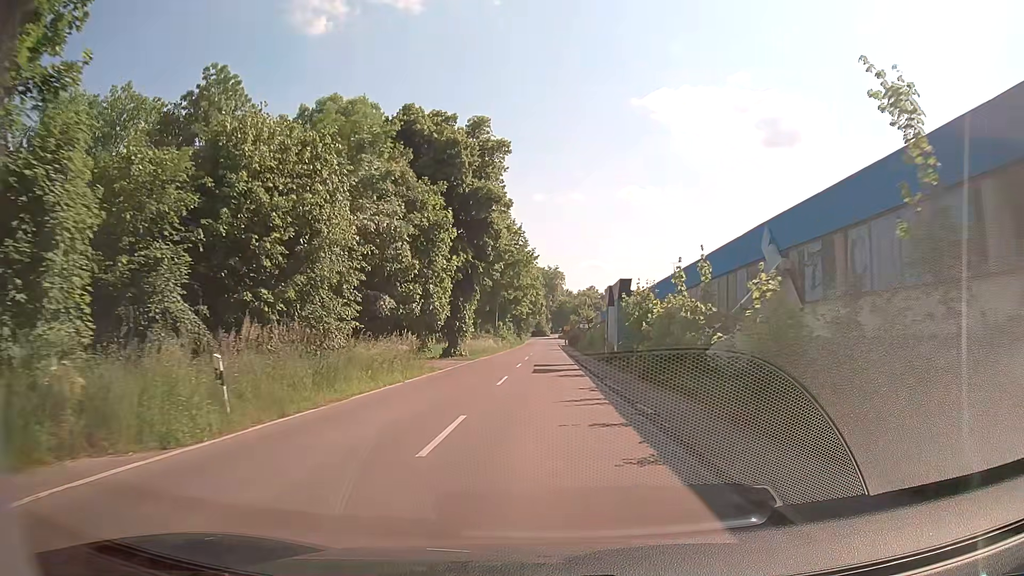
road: tertiary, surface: asphalt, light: Day
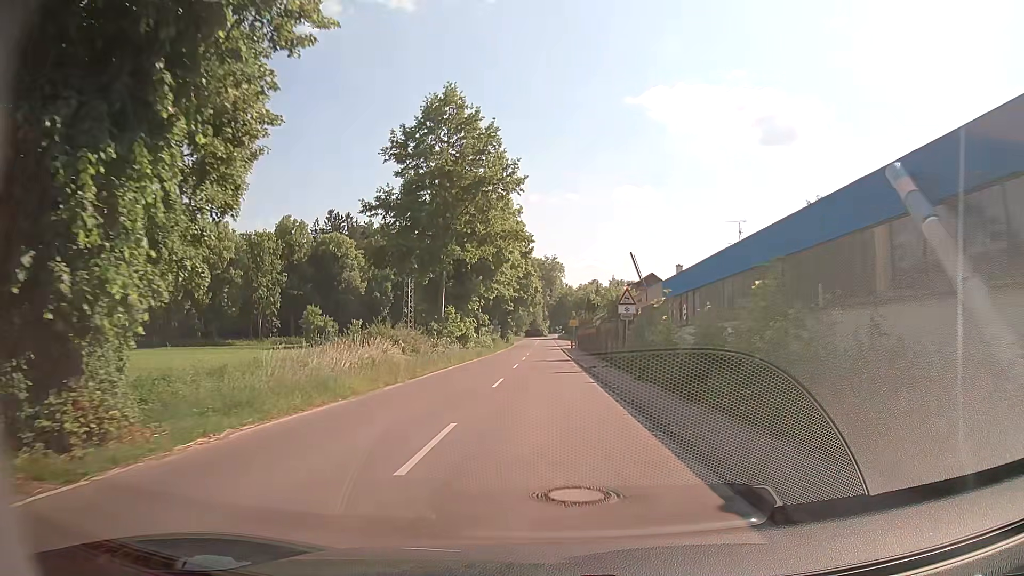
(0.0, +37.0) m; 0°
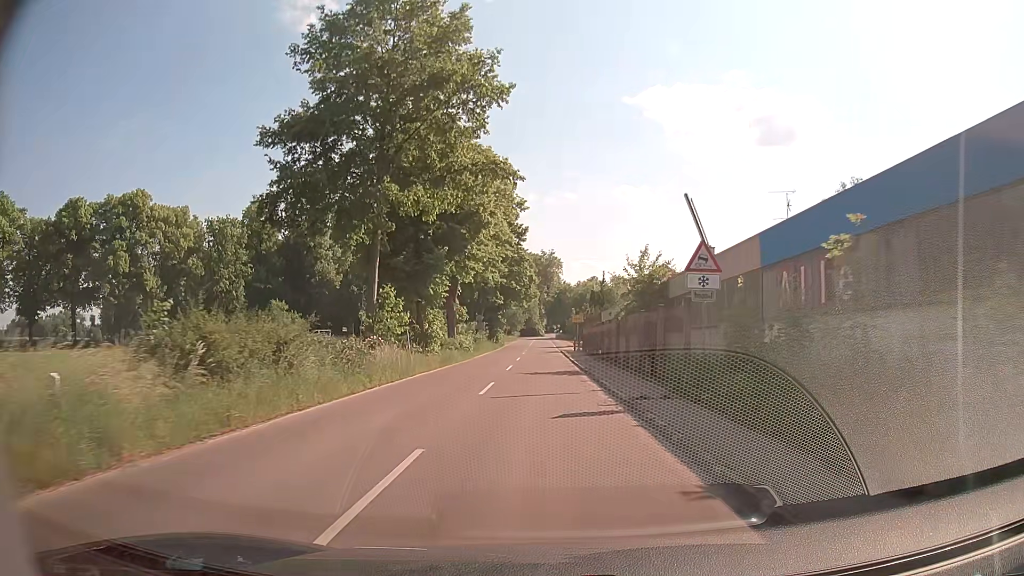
(+0.1, +14.5) m; 0°
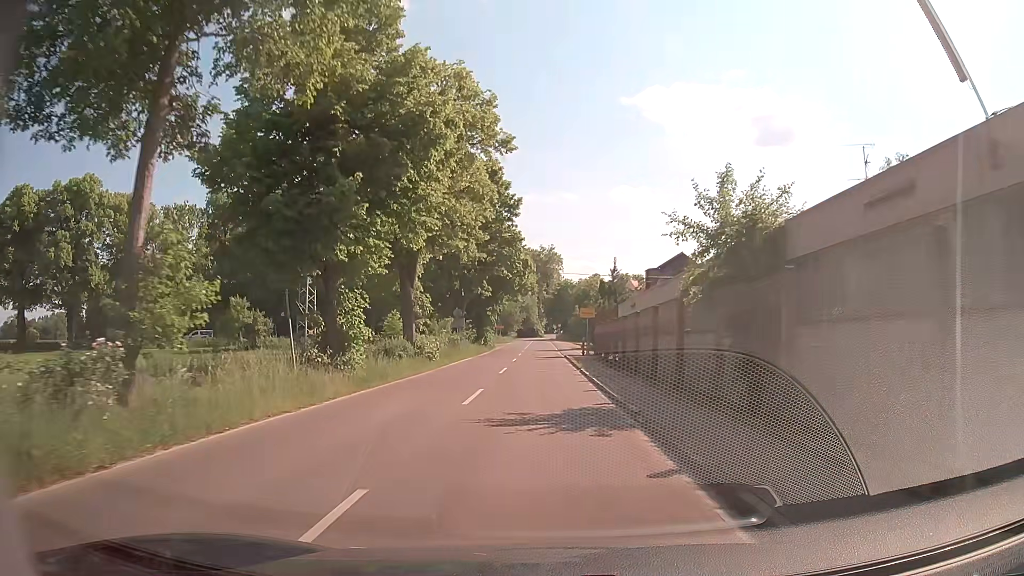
(+0.1, +14.2) m; +1°
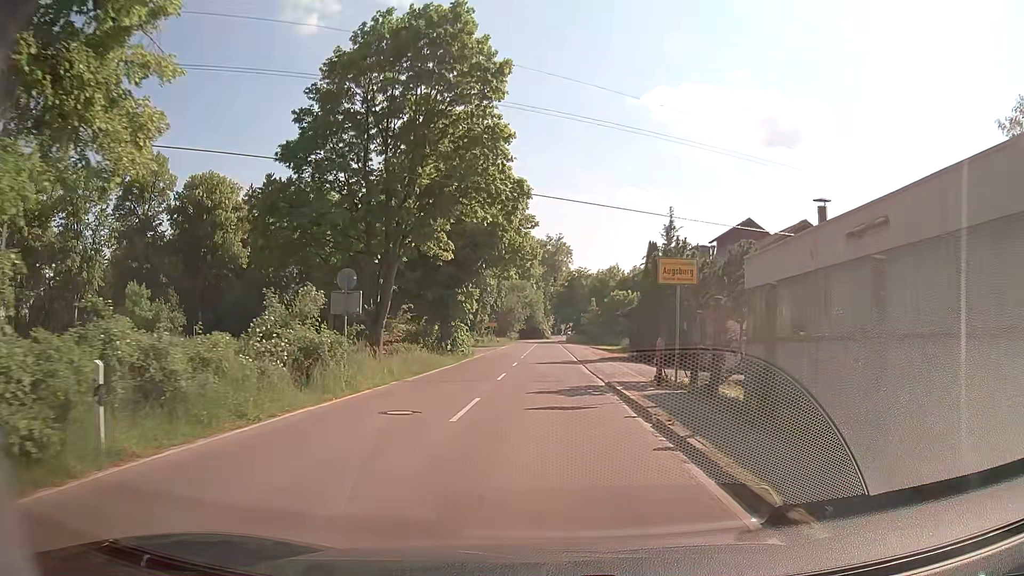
(-0.3, +27.0) m; -1°
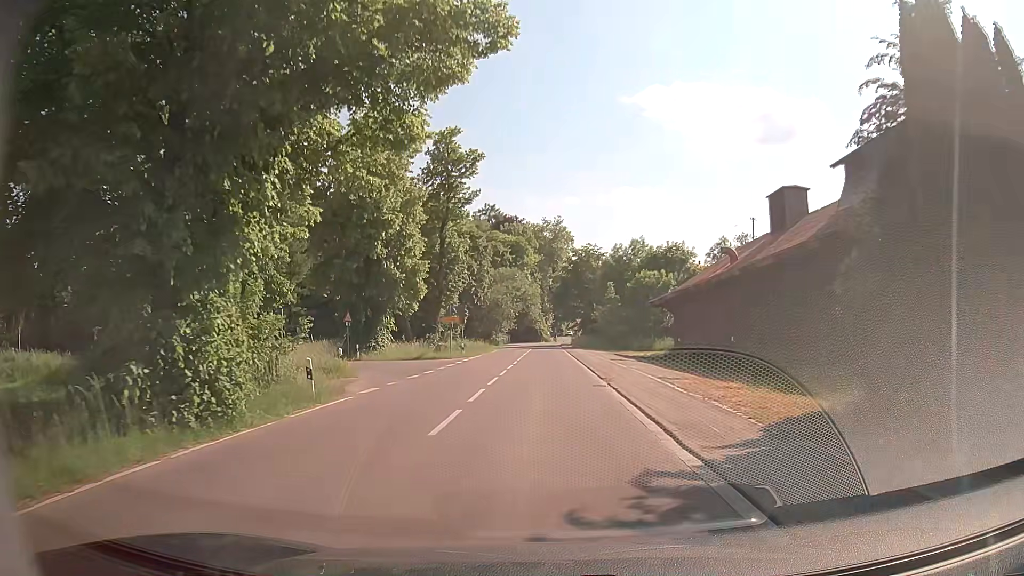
(+0.2, +29.7) m; 0°
